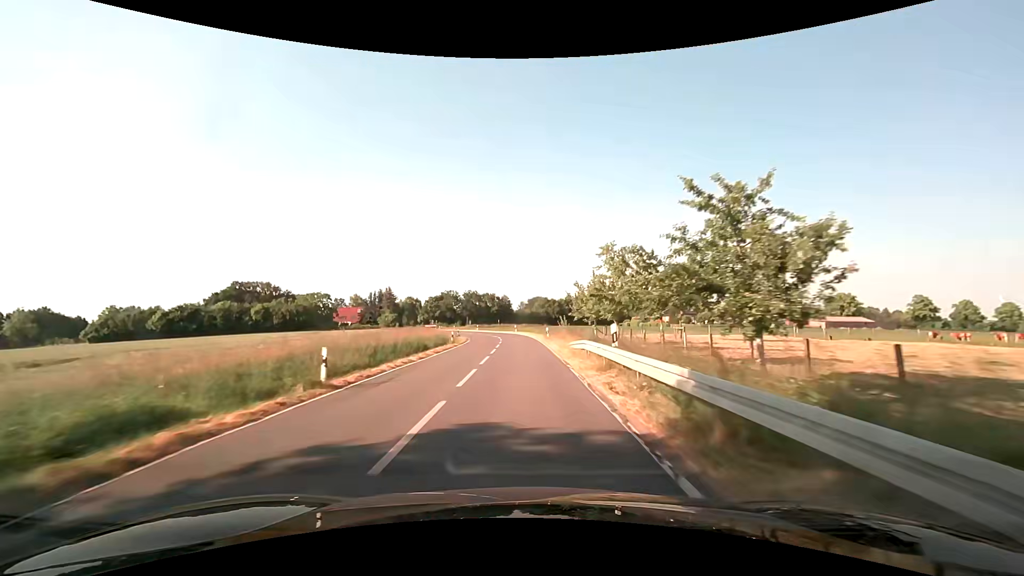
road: secondary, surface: asphalt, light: Day
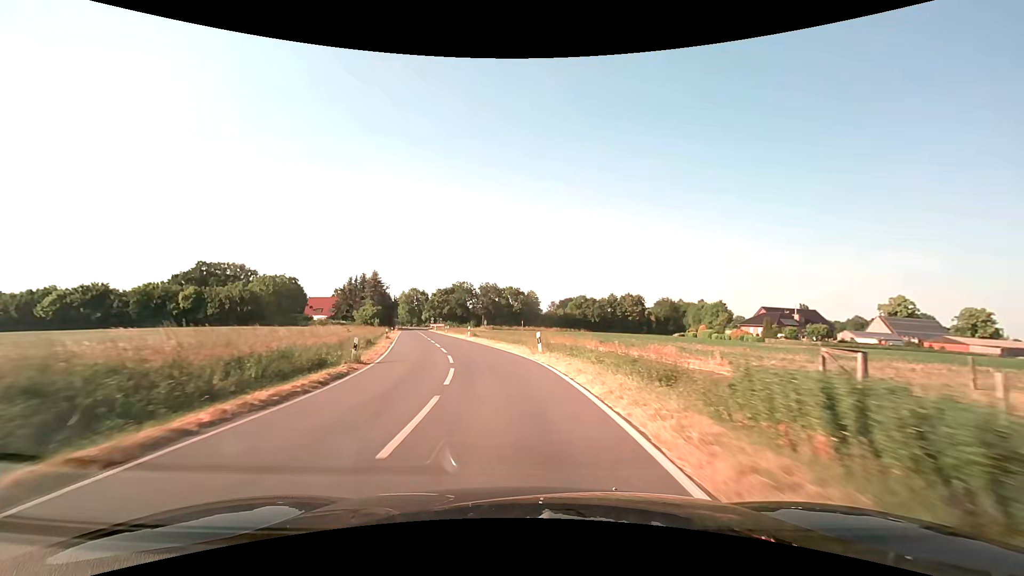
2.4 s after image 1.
(-0.4, +42.1) m; -3°
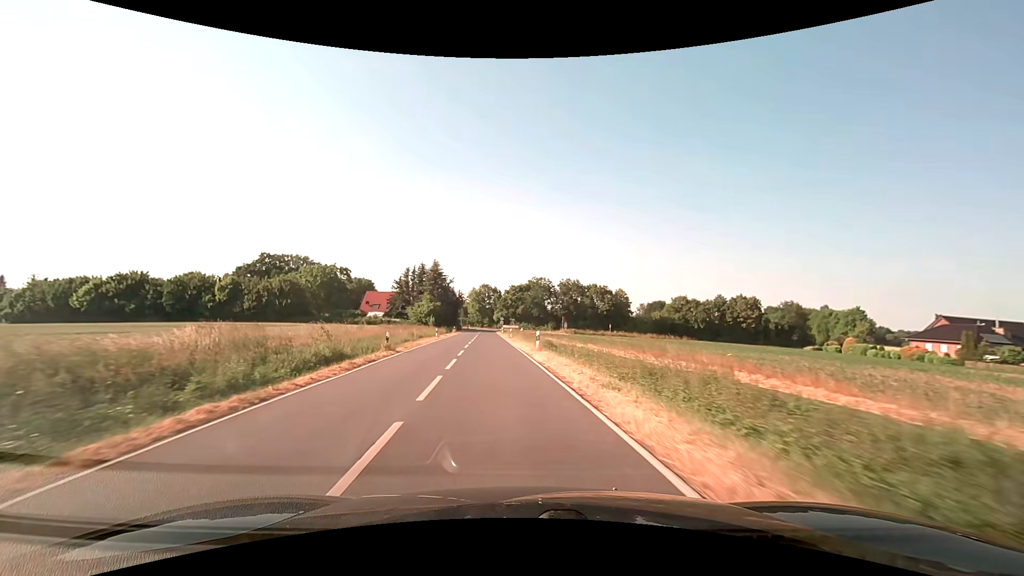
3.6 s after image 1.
(-1.5, +21.2) m; -9°
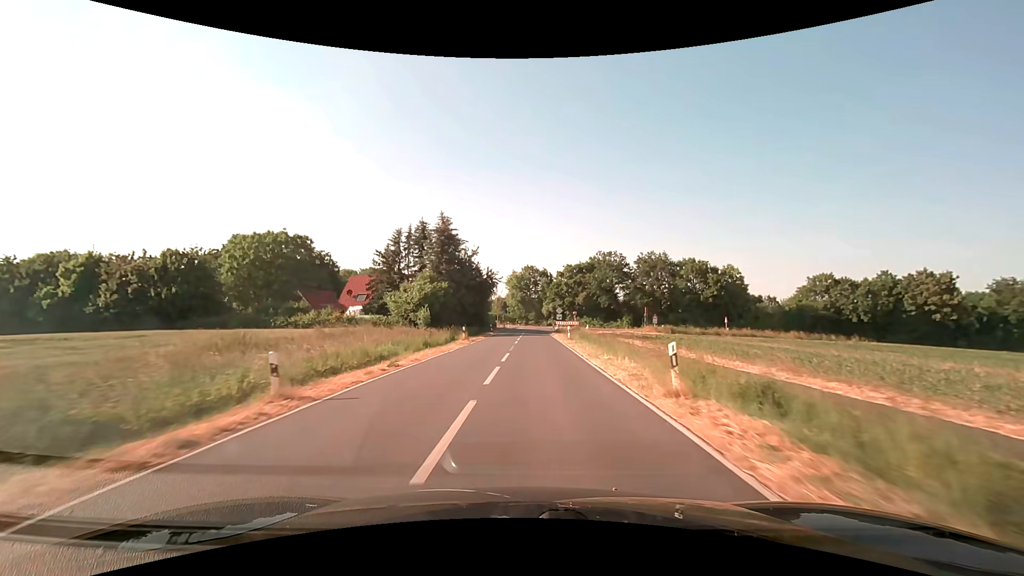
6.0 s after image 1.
(-3.4, +40.6) m; -6°
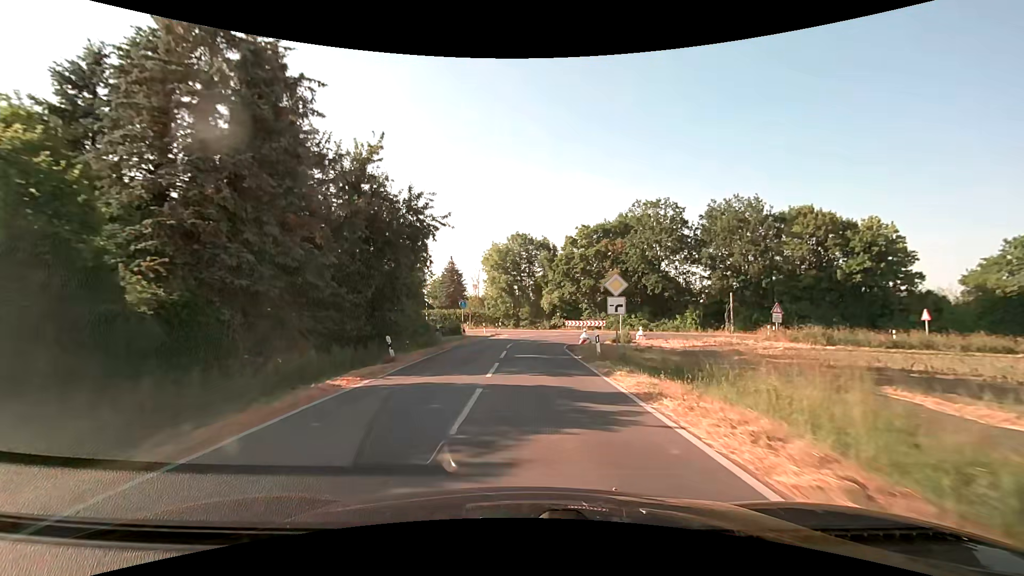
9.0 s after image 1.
(+0.7, +39.2) m; +1°
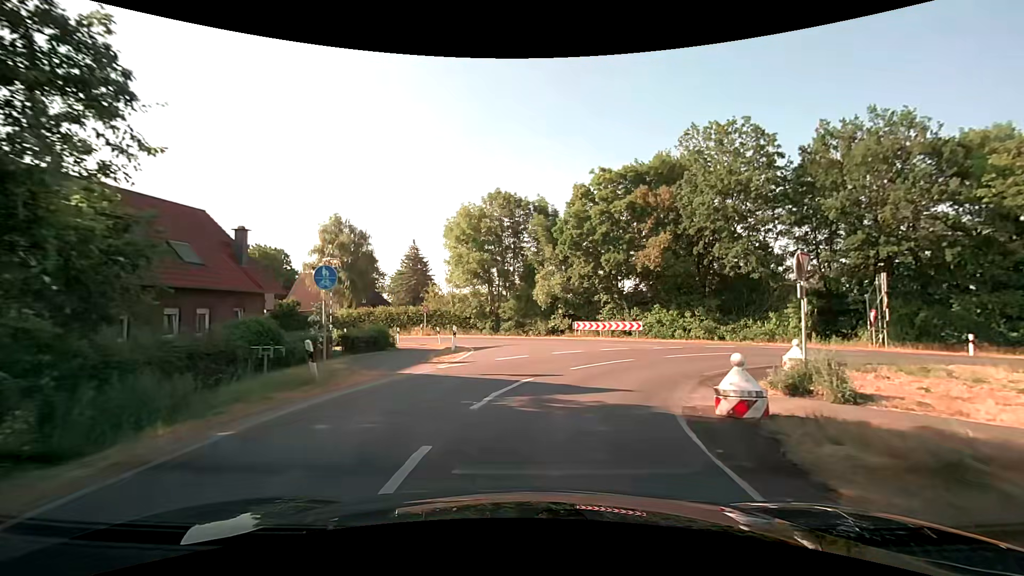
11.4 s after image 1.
(+0.1, +22.1) m; +2°
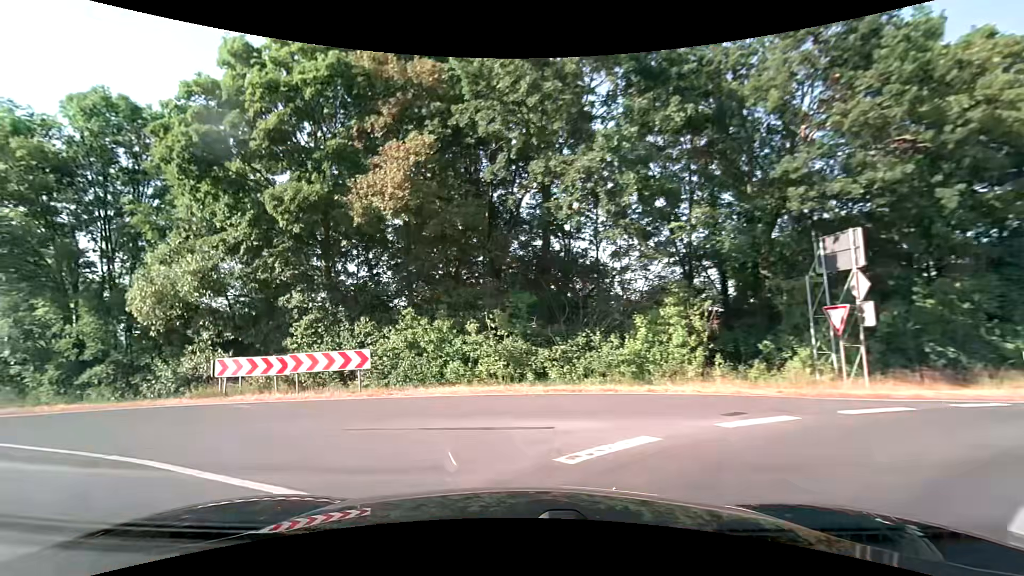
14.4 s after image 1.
(+4.8, +18.8) m; +26°
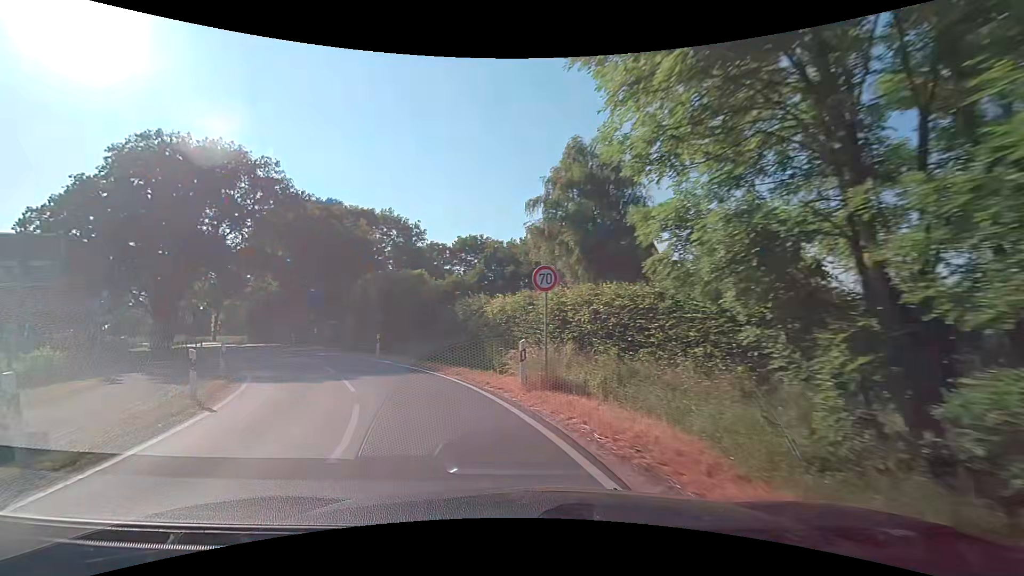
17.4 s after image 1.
(-12.1, +14.7) m; -69°
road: tertiary
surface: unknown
